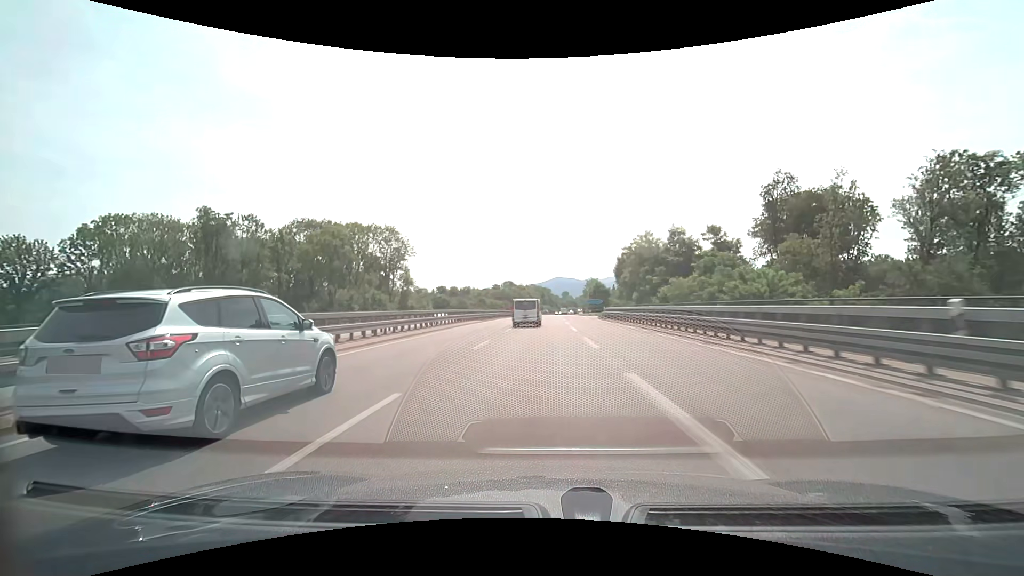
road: trunk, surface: asphalt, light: Day
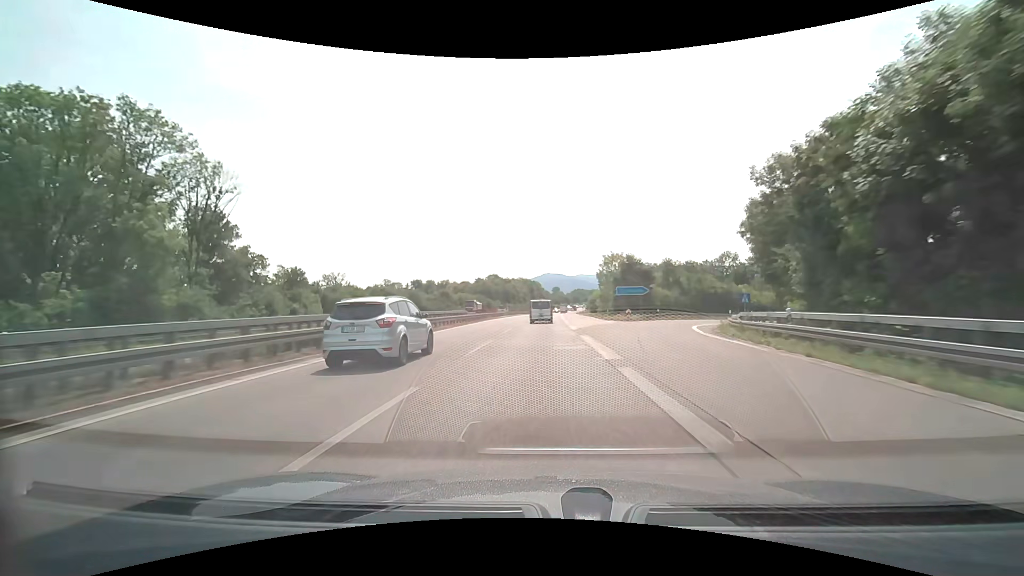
(+0.4, +58.8) m; +1°
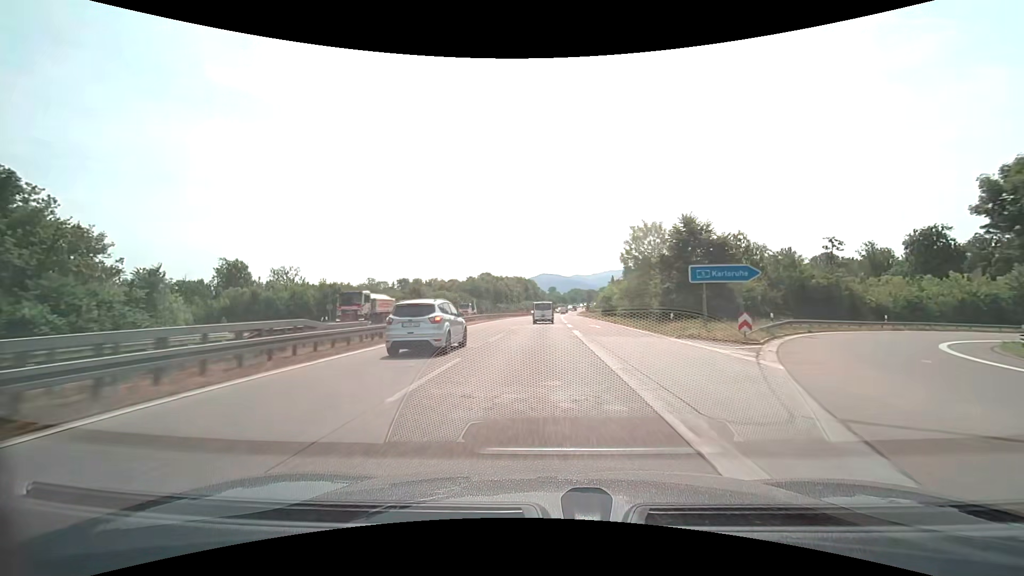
(+0.1, +29.5) m; 0°
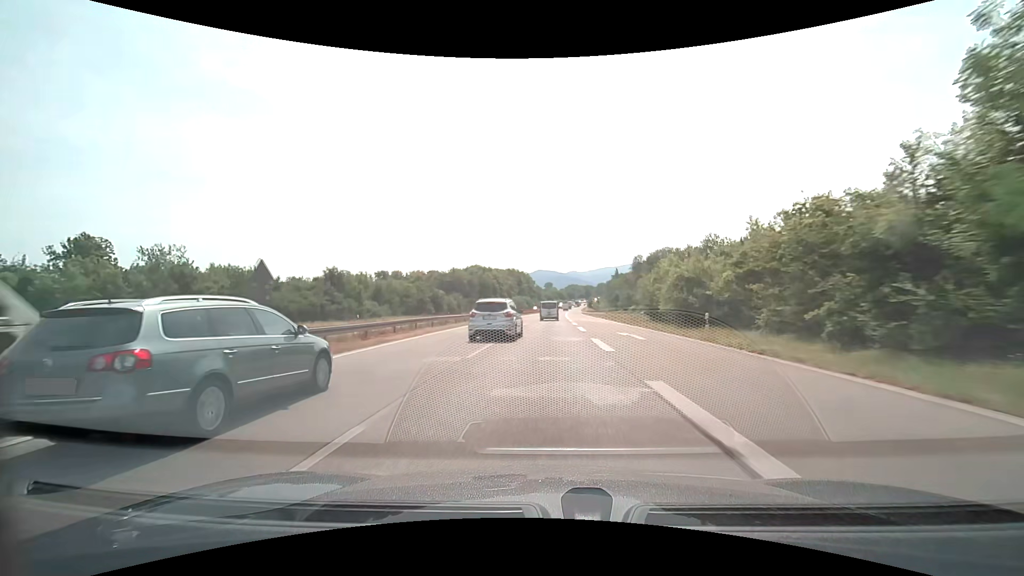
(+0.2, +44.2) m; 0°
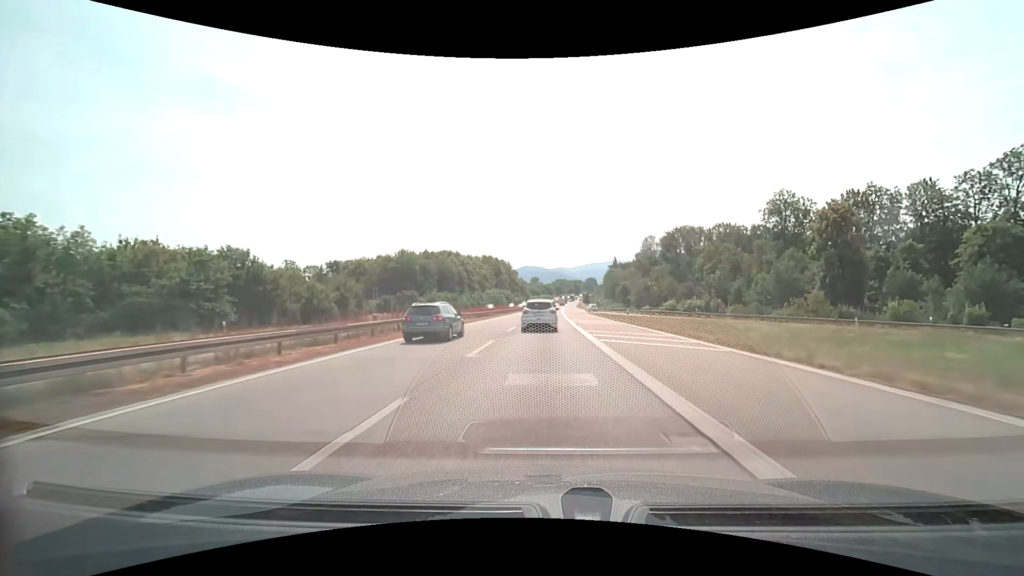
(+1.0, +58.6) m; +2°
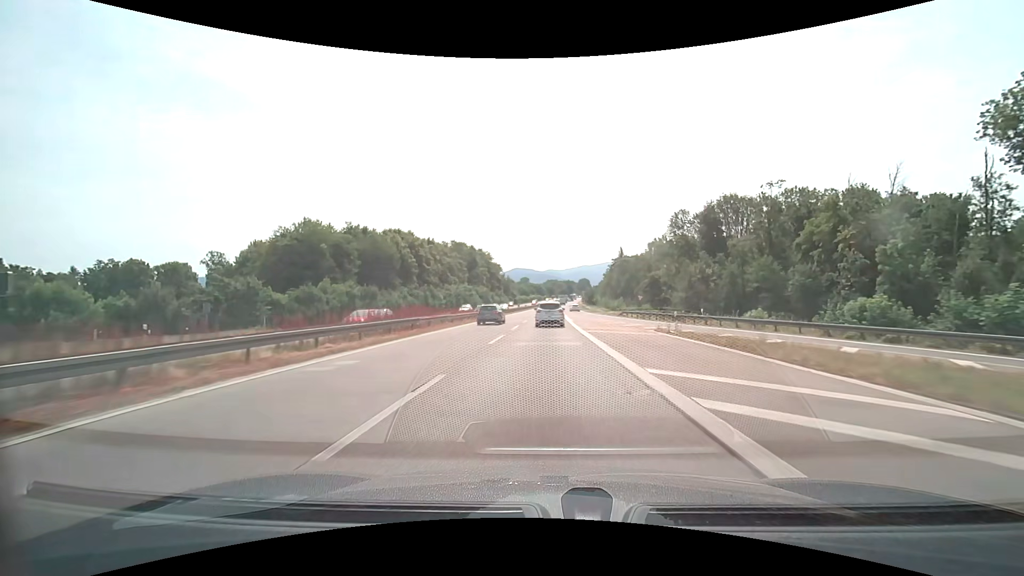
(+0.5, +57.6) m; +1°
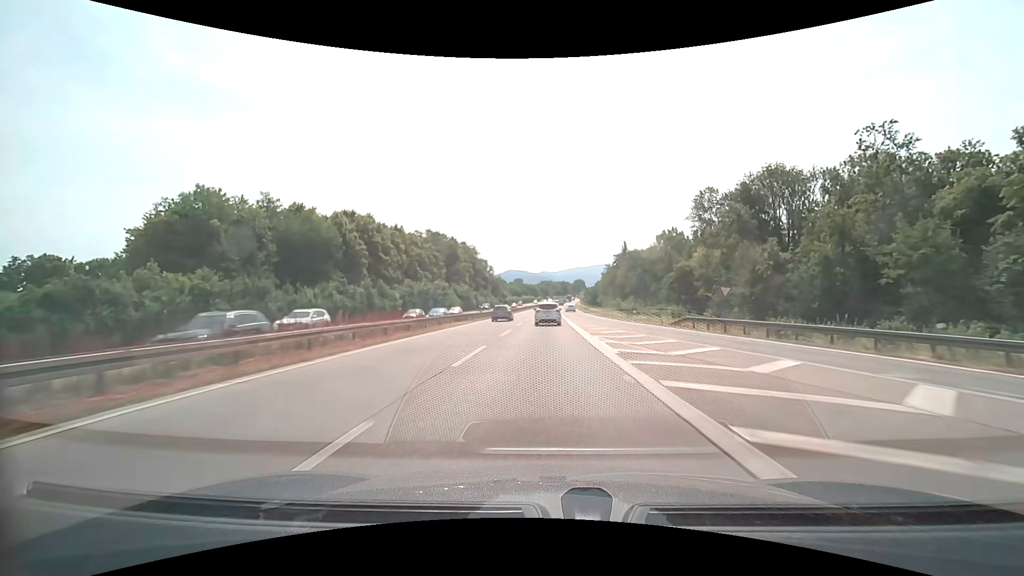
(+0.1, +28.3) m; 0°
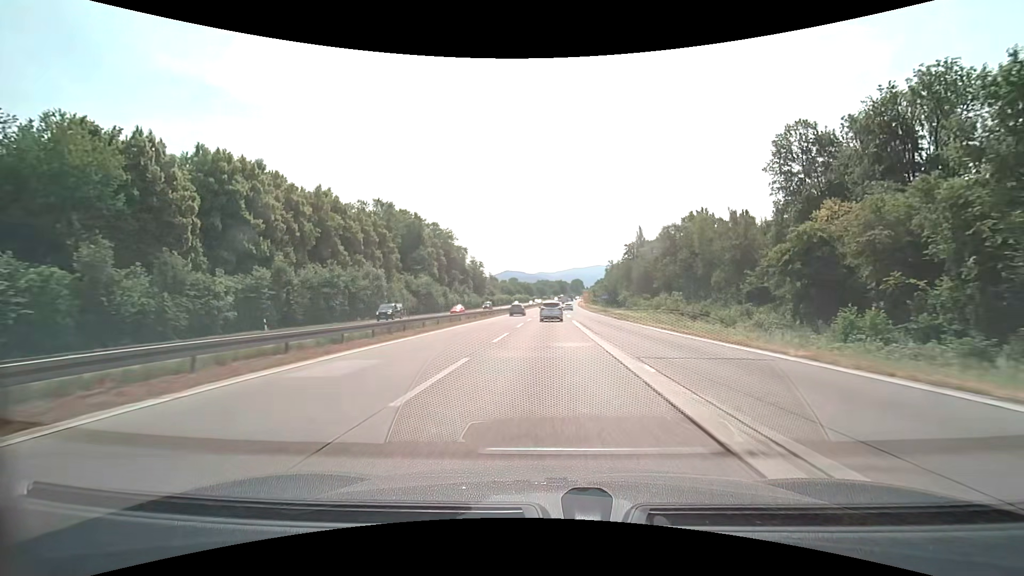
(+0.3, +41.7) m; 0°
(0, +10) (0, +20) (0, +30) (0, +40) (+1, +50) (+1, +60) (+1, +70) (+1, +80) (+2, +90) (+2, +100) m
